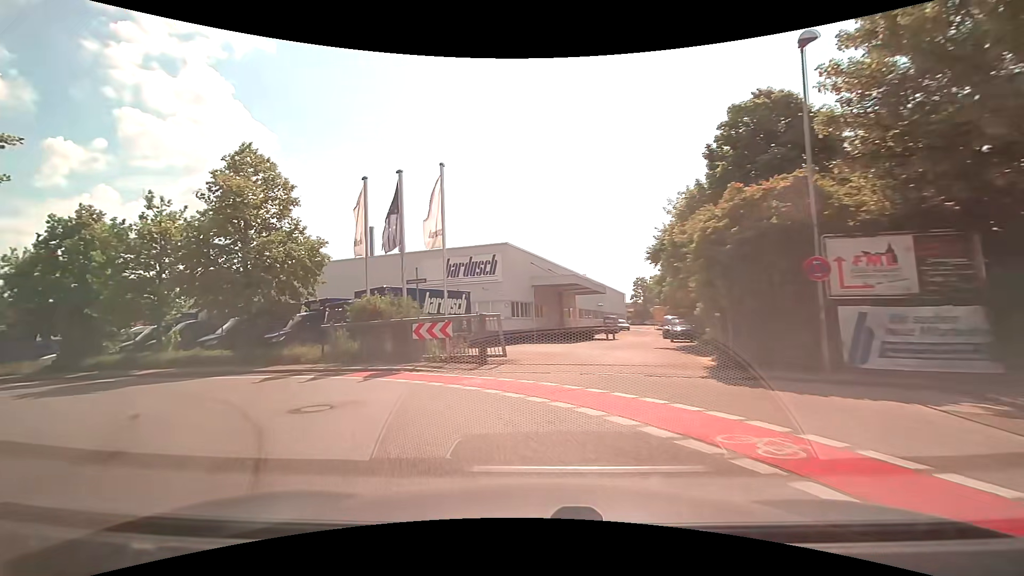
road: tertiary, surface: asphalt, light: Day
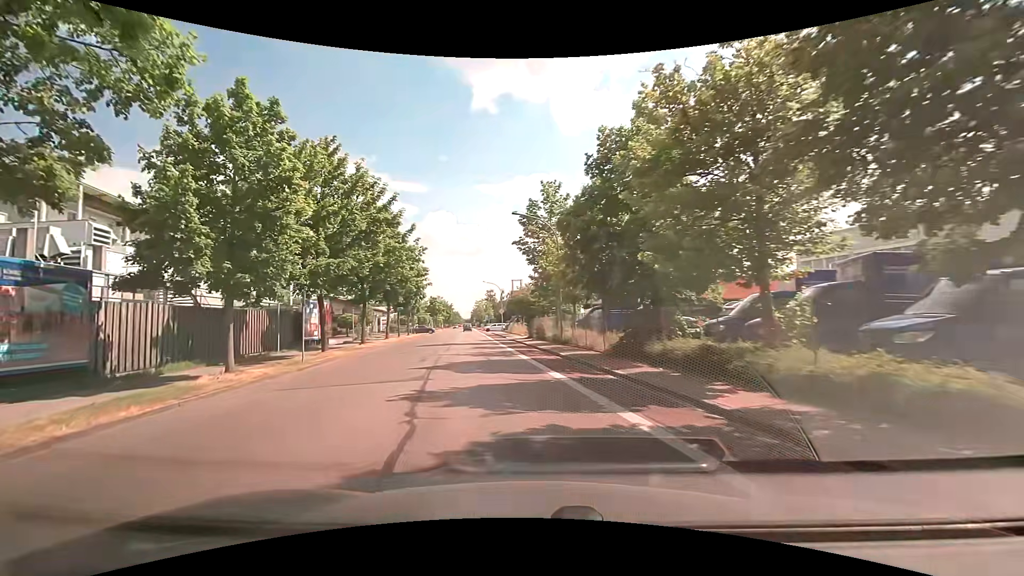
(-9.1, +14.6) m; -62°
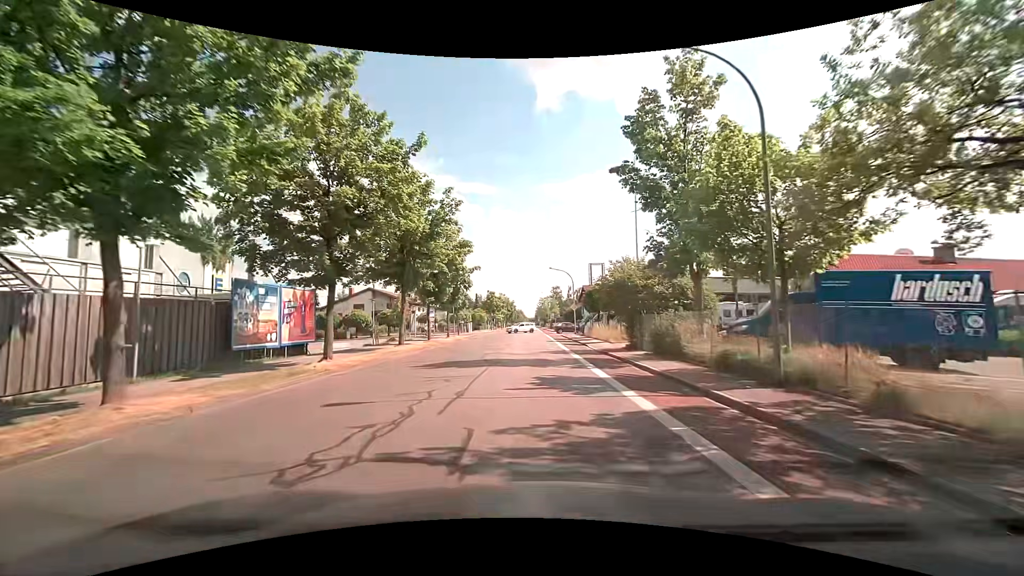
(-2.0, +16.9) m; -8°
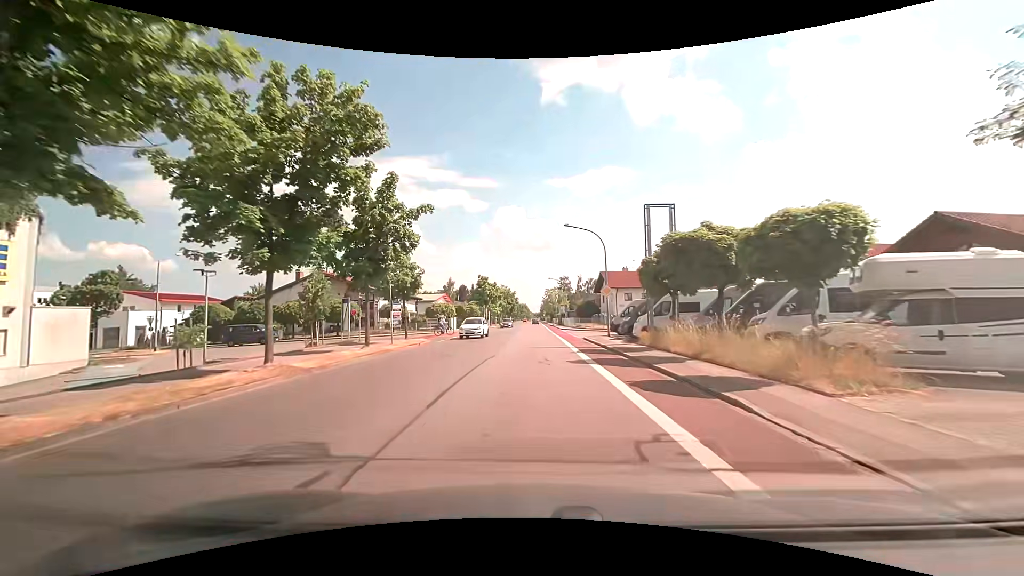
(-0.3, +22.3) m; -2°
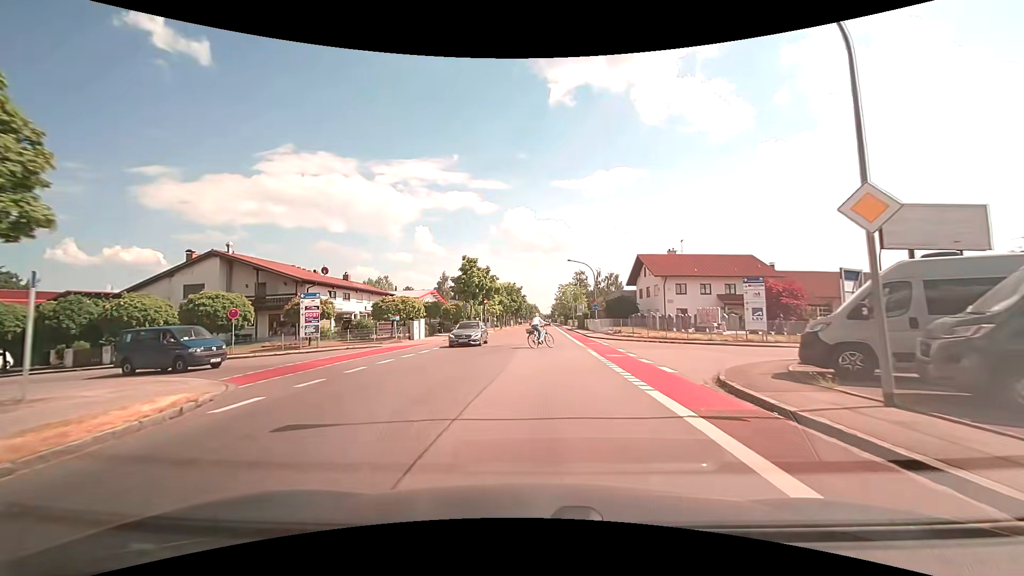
(0.0, +24.0) m; -1°
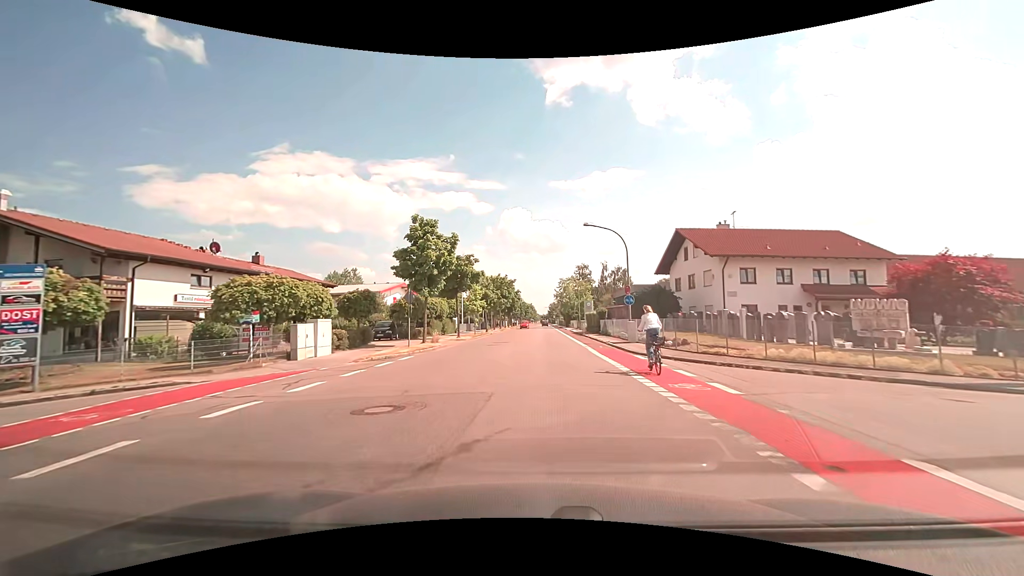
(+0.1, +18.8) m; 0°
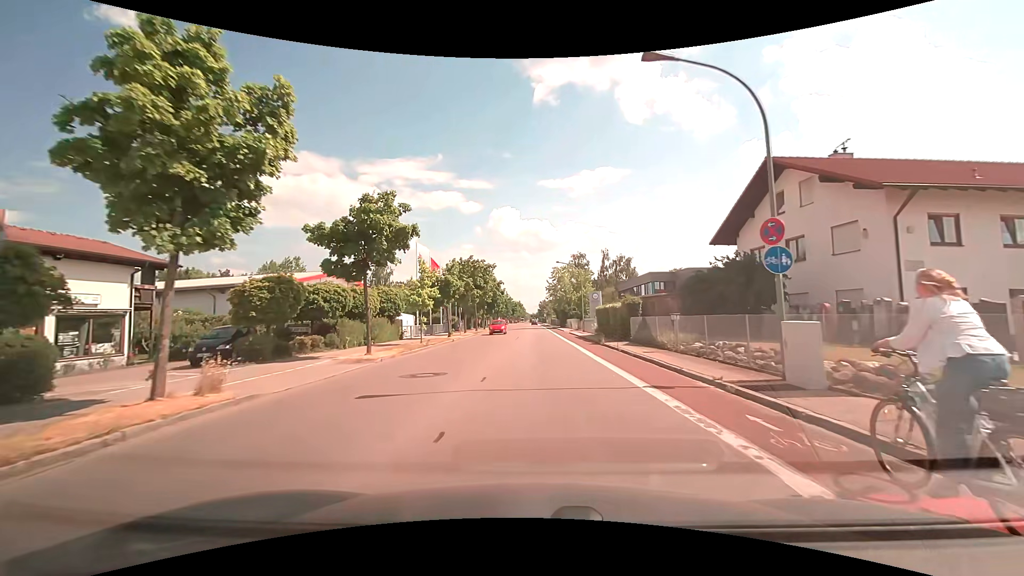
(+0.4, +19.7) m; +2°
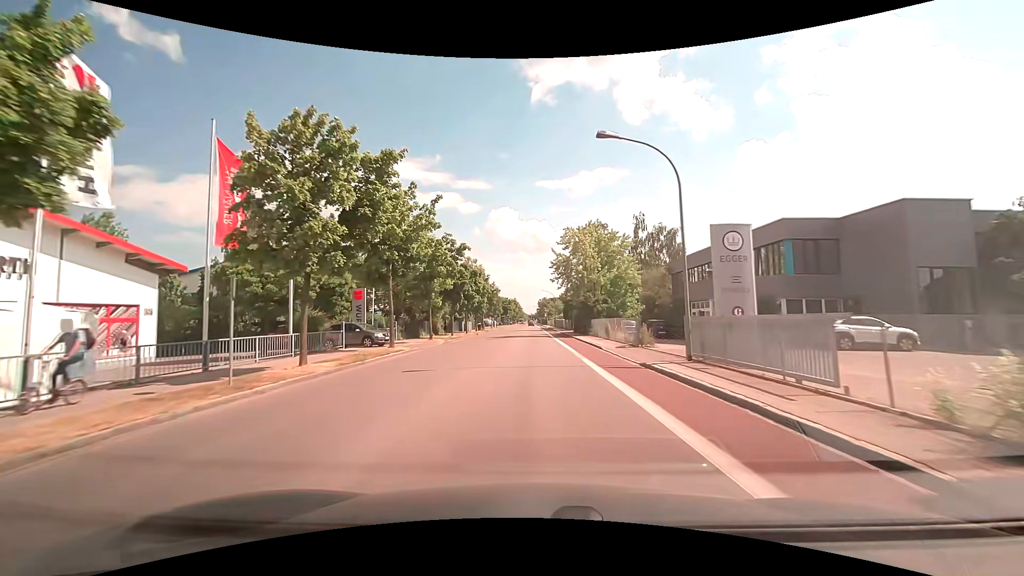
(0.0, +35.7) m; 0°
(0, +10) (0, +20) (0, +30) (0, +40) (-1, +50) (-1, +60) (-1, +70) (-1, +80) (-1, +90) (-1, +100) m
